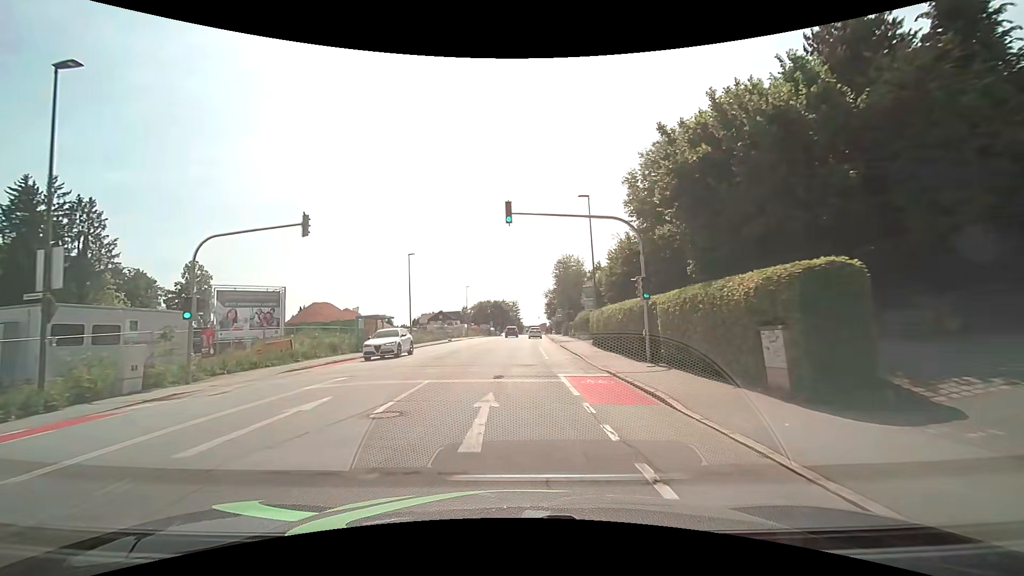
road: tertiary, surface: asphalt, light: Day
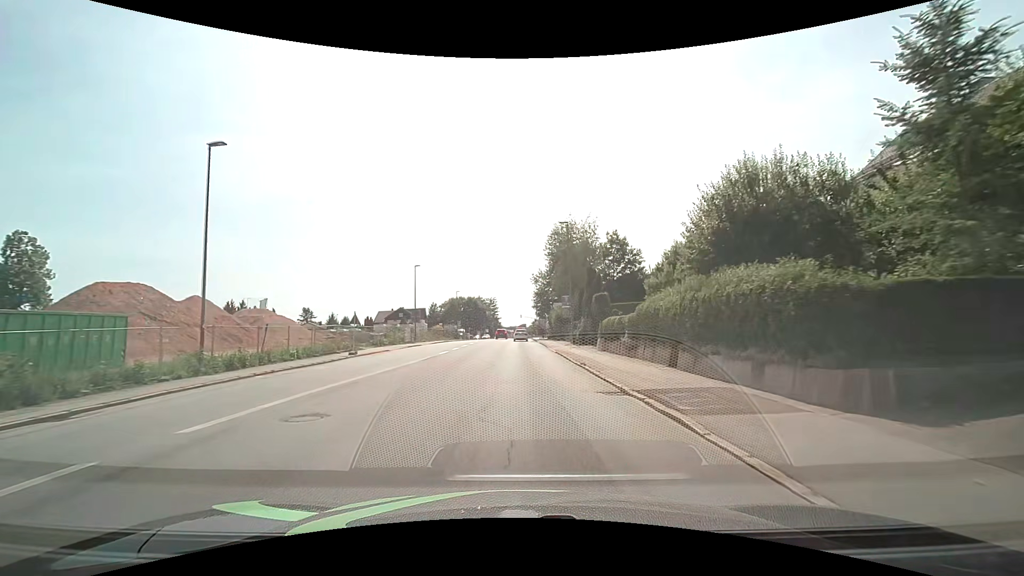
(+0.6, +34.4) m; +3°
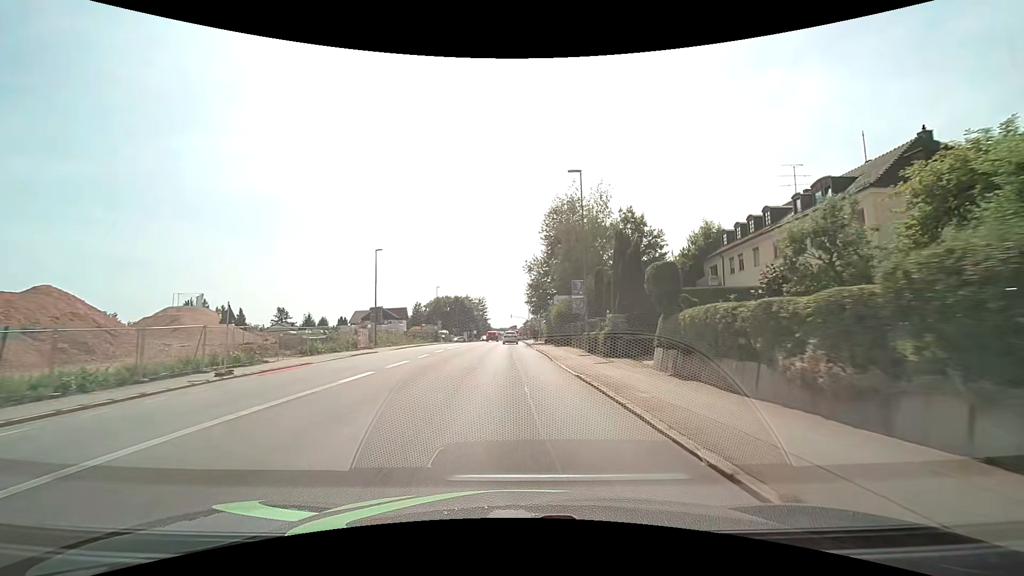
(0.0, +14.2) m; +1°
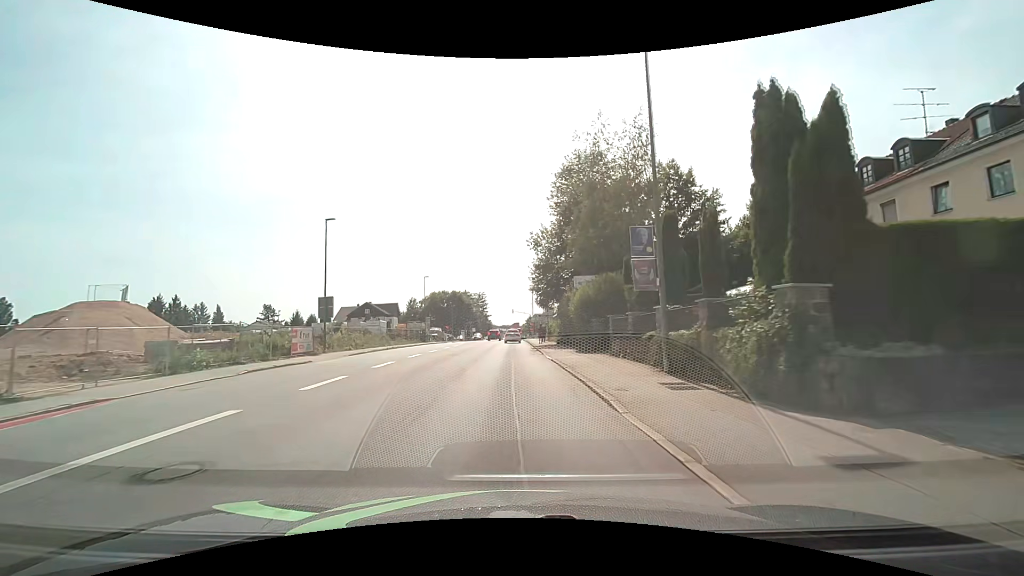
(-0.1, +14.0) m; -1°
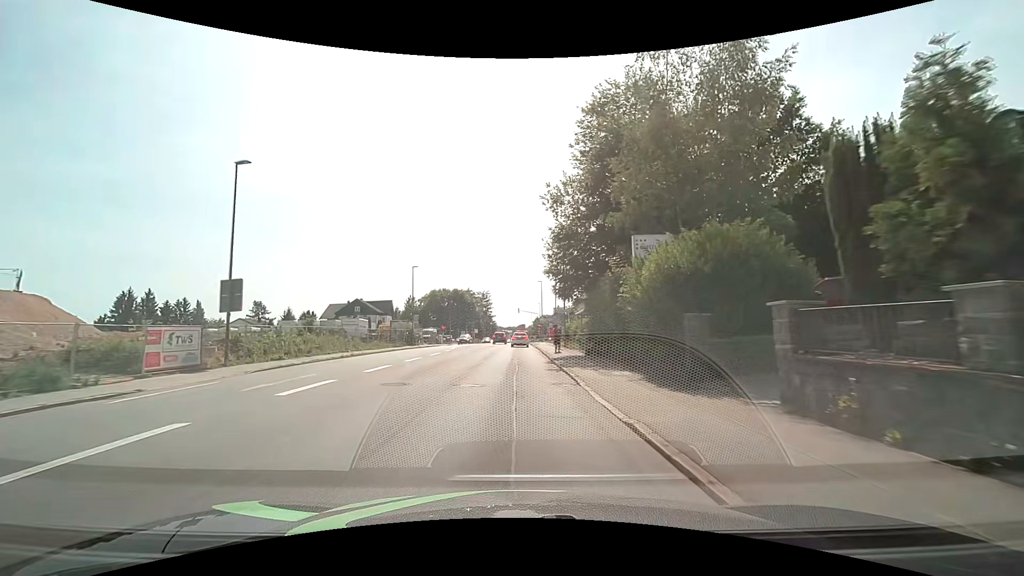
(-0.1, +13.3) m; -1°
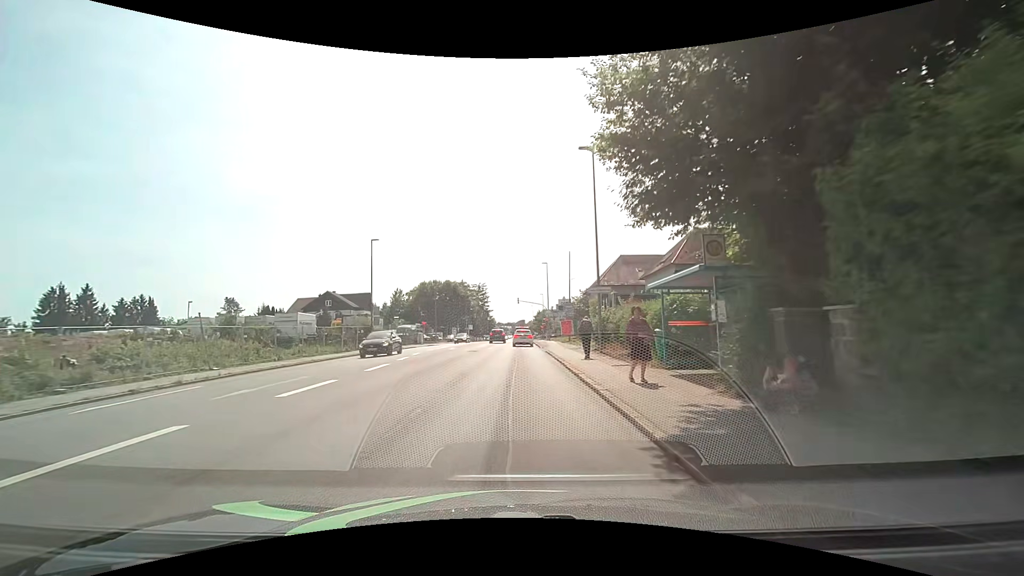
(0.0, +17.7) m; +1°
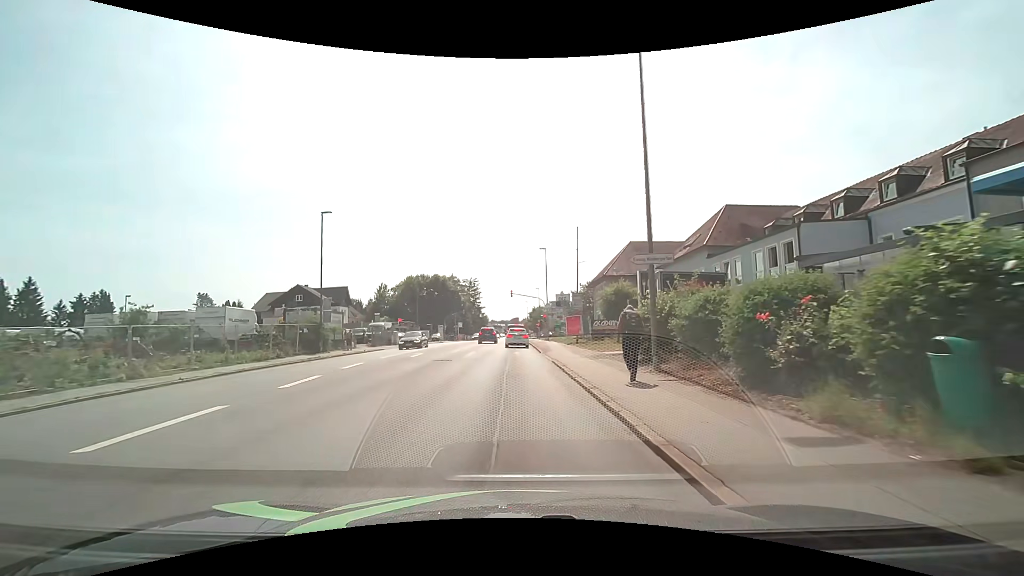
(-0.1, +10.3) m; 0°
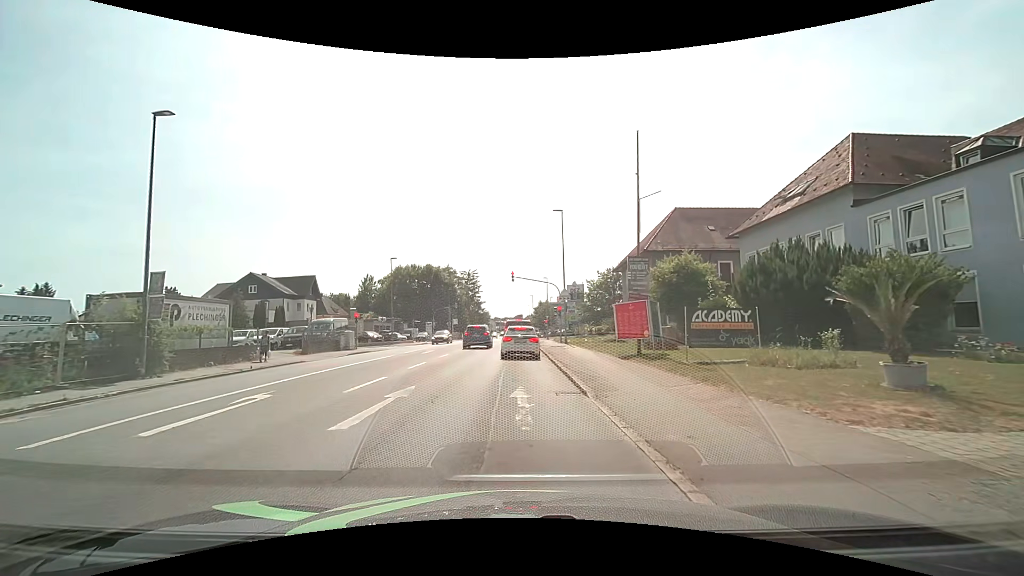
(+0.1, +16.9) m; 0°
(0, +10) (0, +20) (0, +30) (0, +40) (0, +50) (0, +60) (0, +70) (0, +80) (0, +90) (0, +100) m
